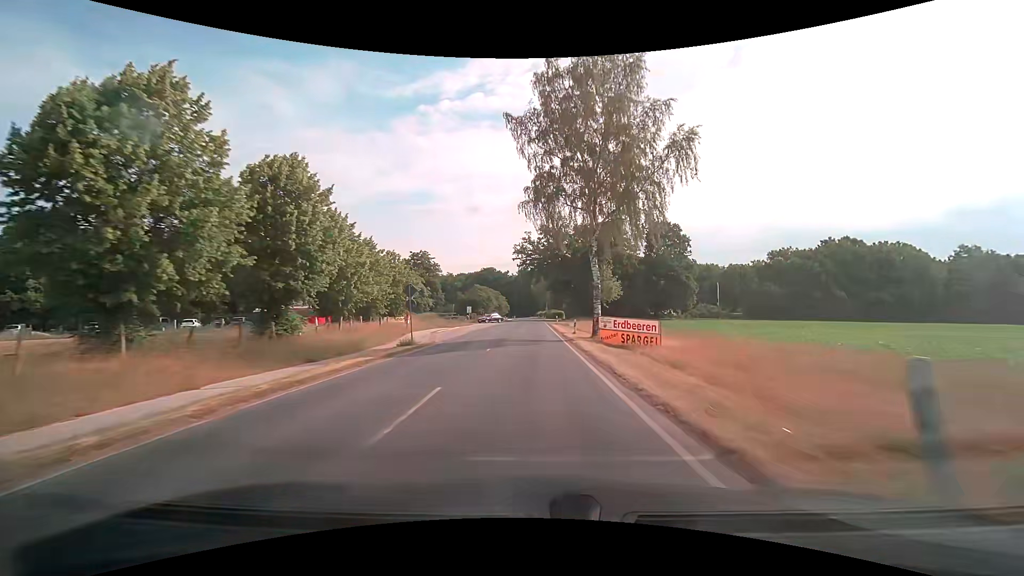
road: secondary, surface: asphalt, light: Day
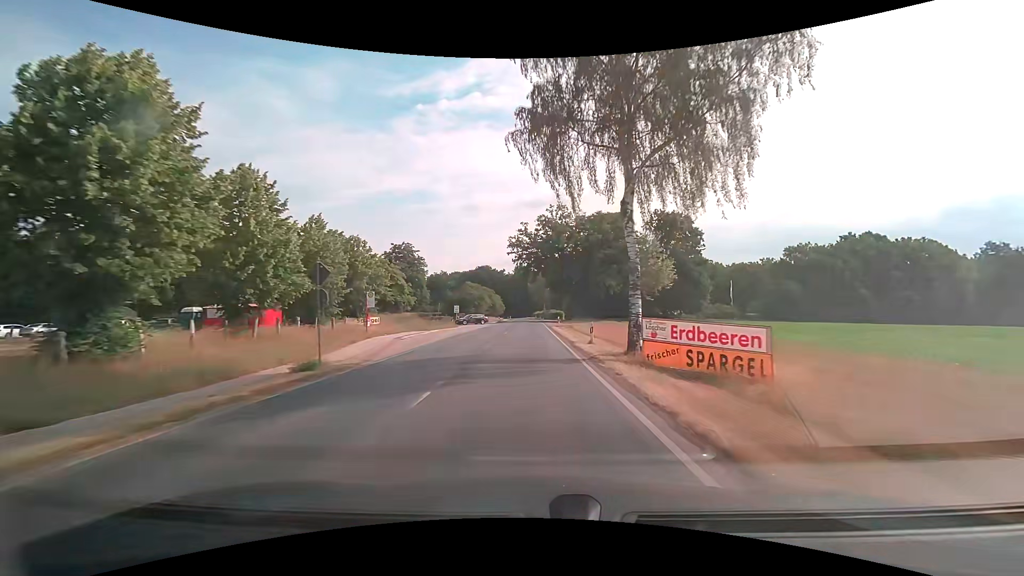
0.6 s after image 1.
(0.0, +10.5) m; 0°
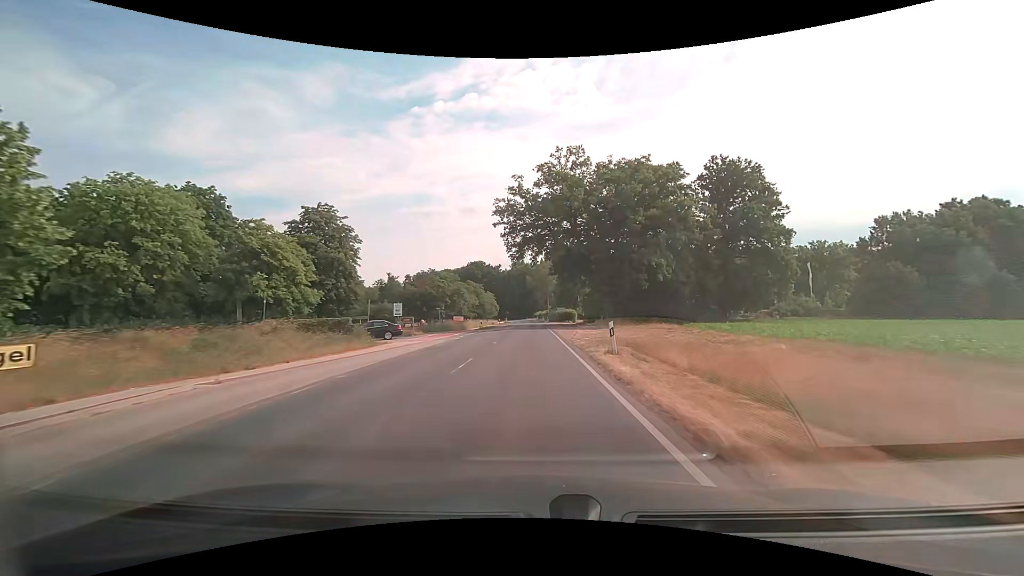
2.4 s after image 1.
(+0.1, +32.0) m; 0°
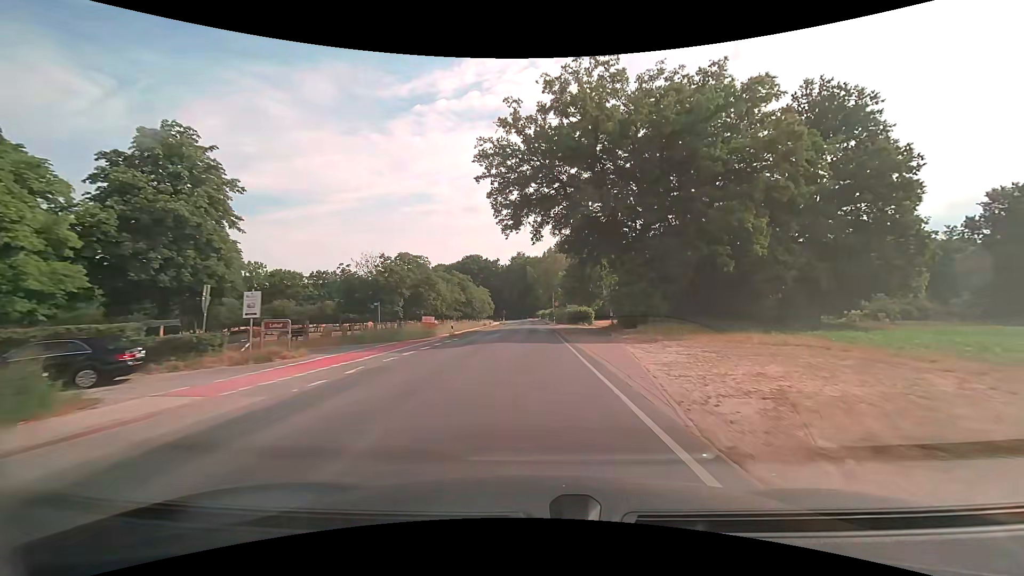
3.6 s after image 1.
(0.0, +21.7) m; 0°
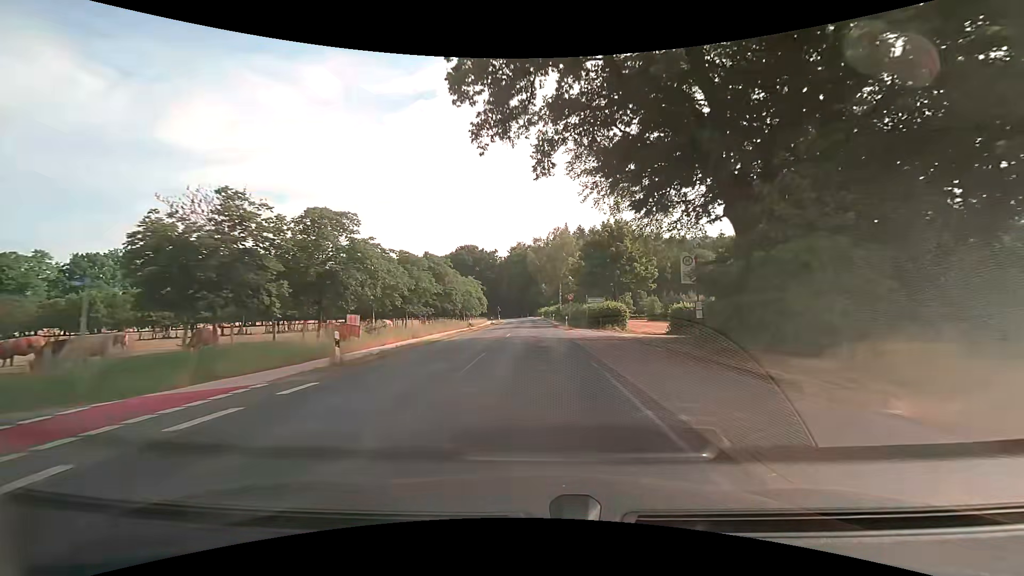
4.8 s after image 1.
(0.0, +21.5) m; 0°
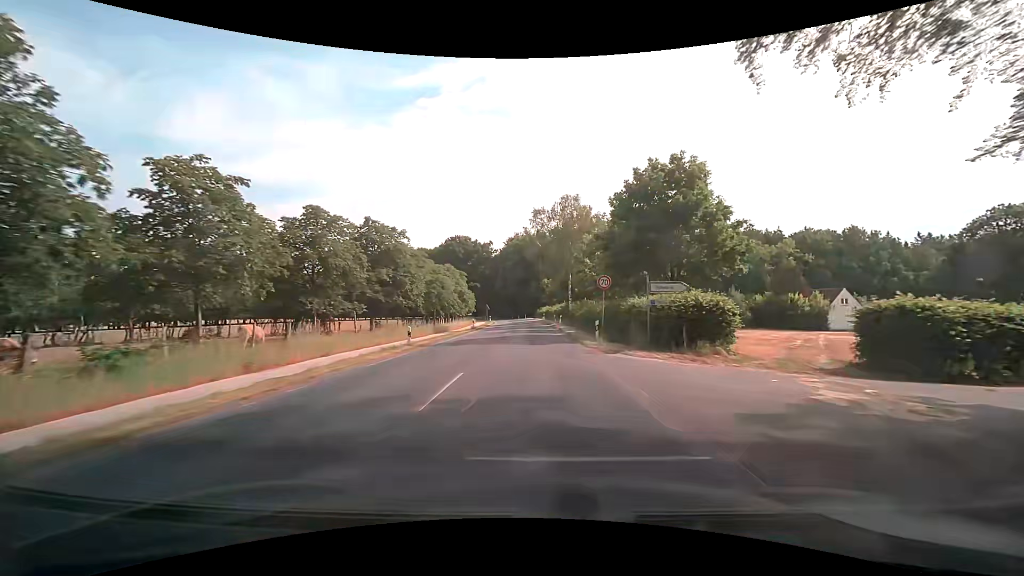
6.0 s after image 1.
(0.0, +21.0) m; 0°
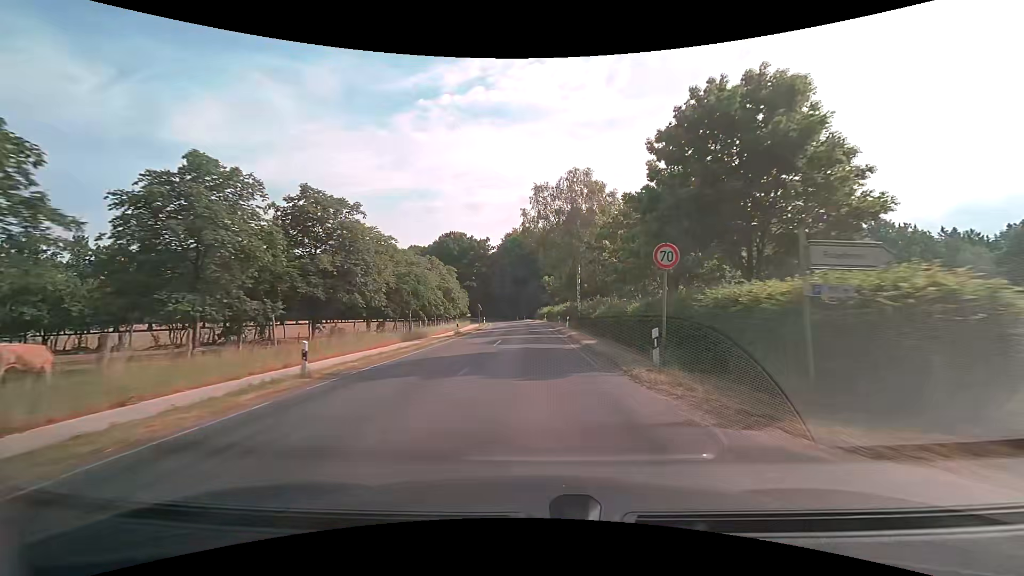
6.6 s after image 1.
(+0.1, +10.4) m; +1°
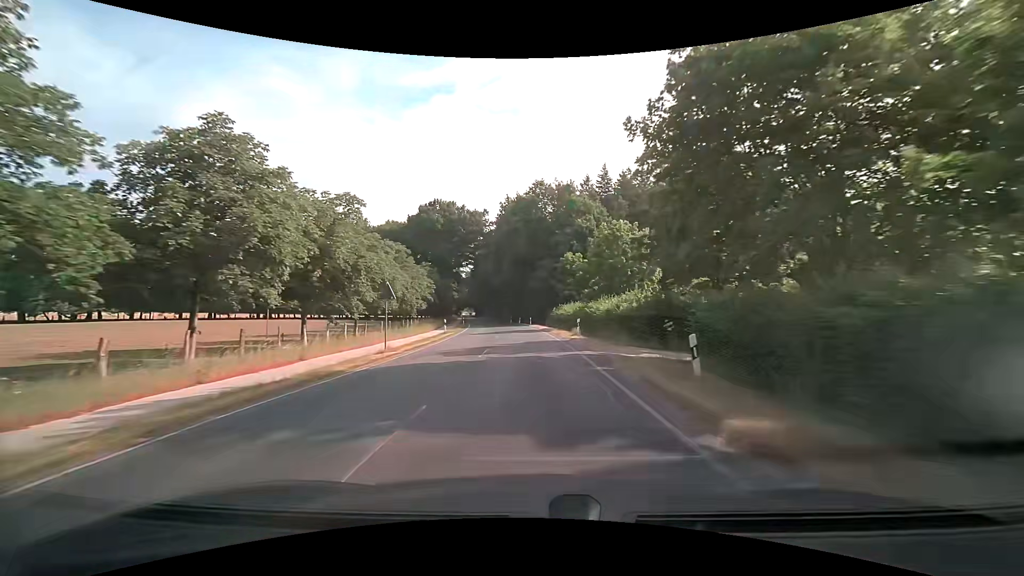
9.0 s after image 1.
(-0.6, +41.0) m; -2°
(0, +10) (0, +20) (-1, +30) (-1, +40) (-2, +50) (-3, +60) (-4, +70) (-5, +80) (-6, +90) (-7, +100) m
